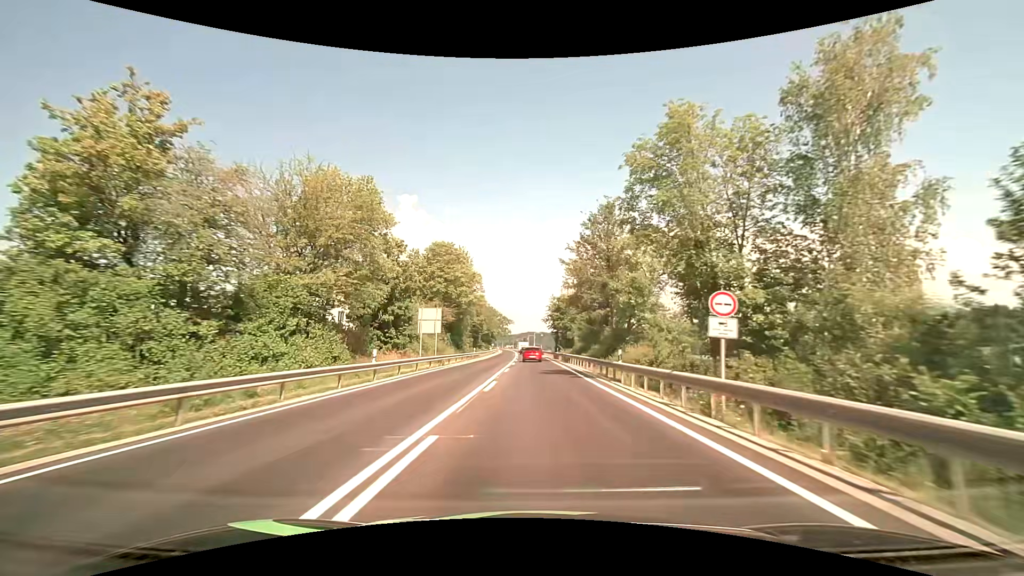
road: primary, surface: asphalt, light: Day
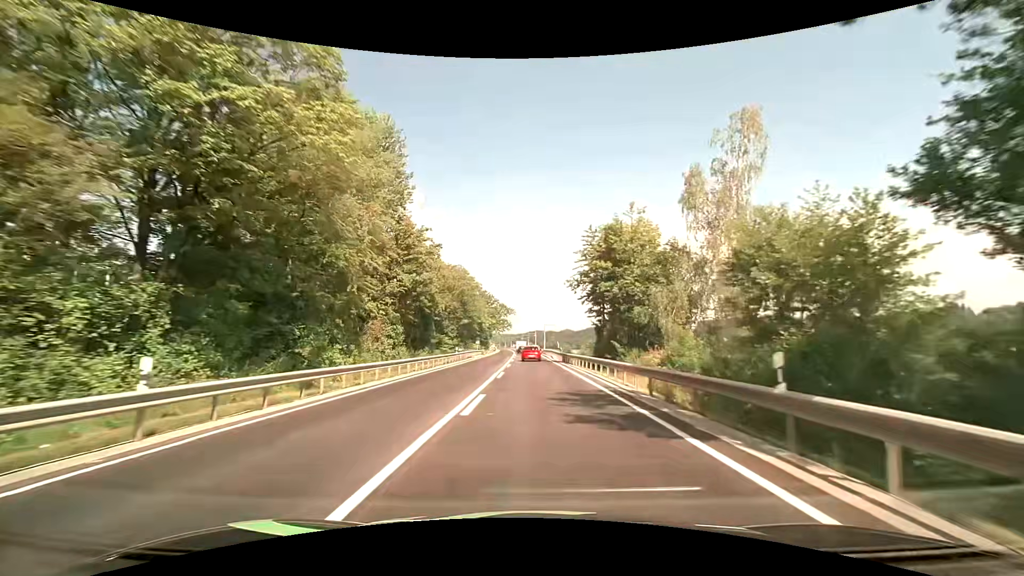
(0.0, +53.7) m; 0°
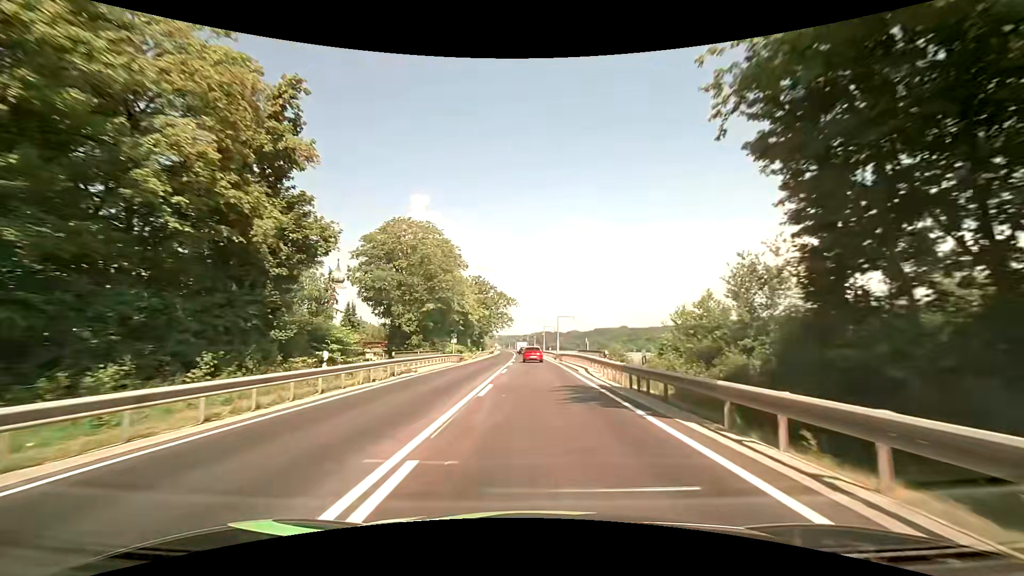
(-0.2, +32.2) m; -1°
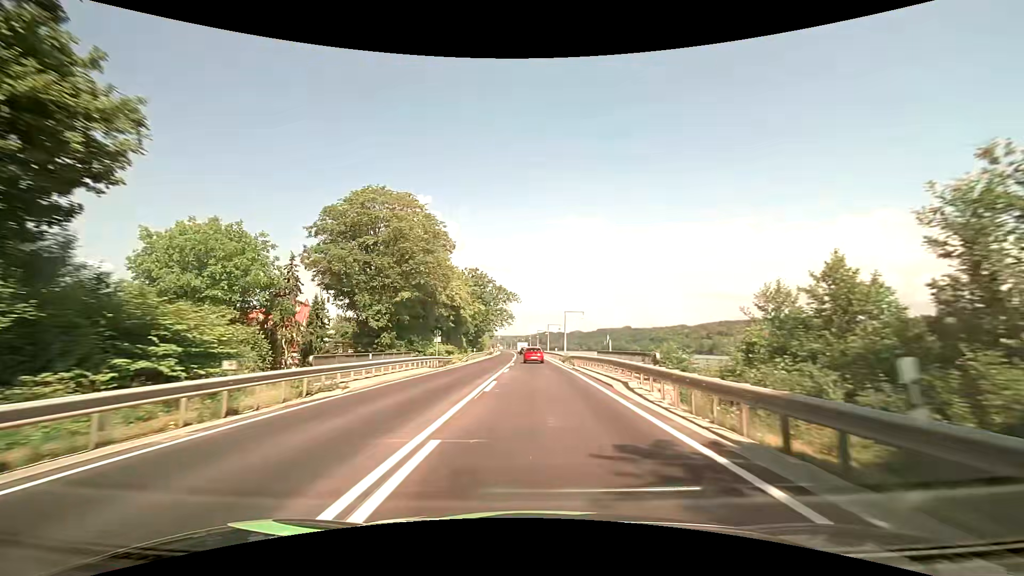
(0.0, +10.7) m; -1°
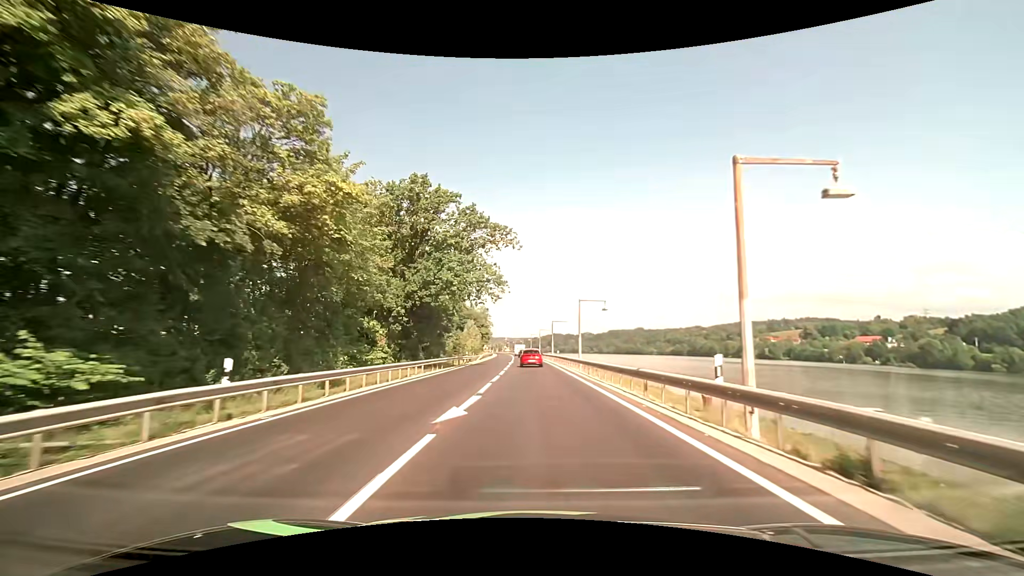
(-0.1, +53.5) m; -1°
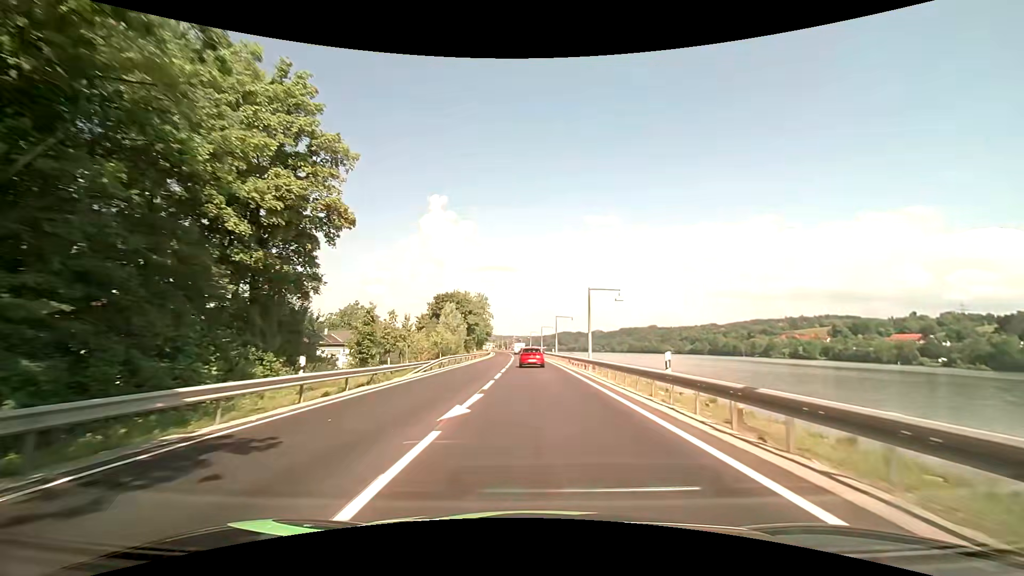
(-0.4, +42.7) m; -1°
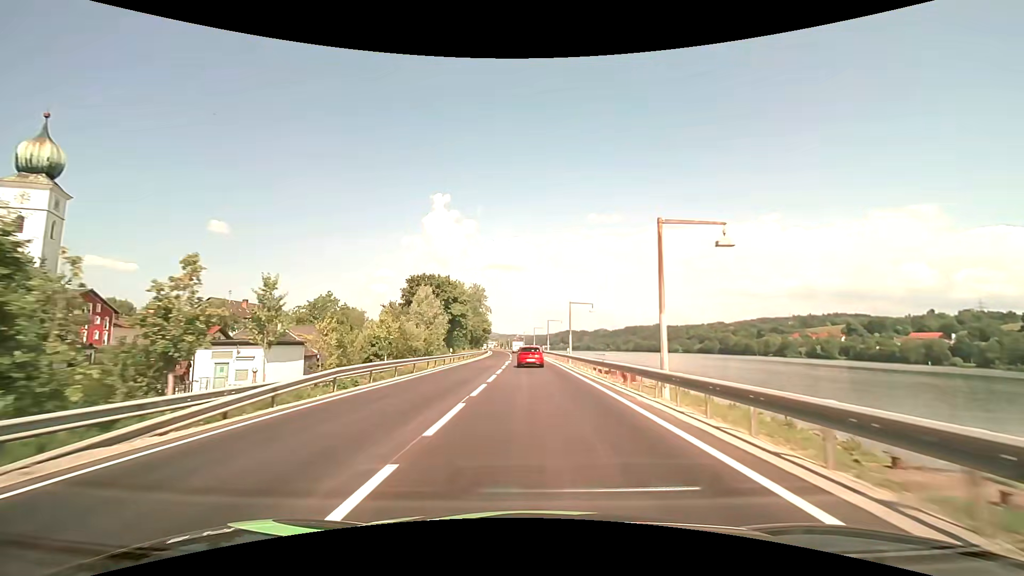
(-0.1, +21.2) m; -1°
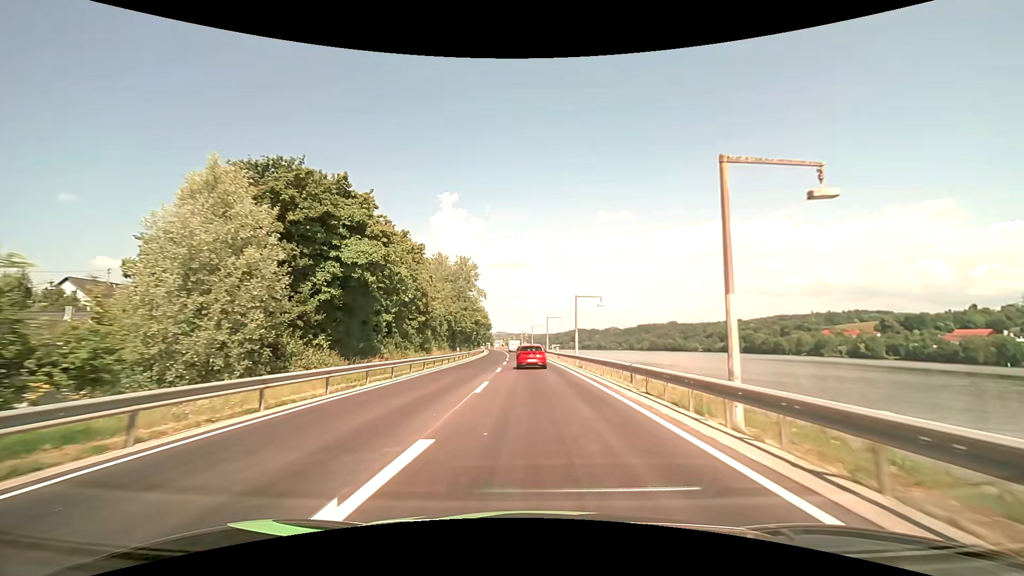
(-0.3, +41.0) m; -1°
(0, +10) (0, +20) (0, +30) (0, +40) (-1, +50) (-1, +60) (-1, +70) (-2, +80) (-2, +90) (-3, +100) m
